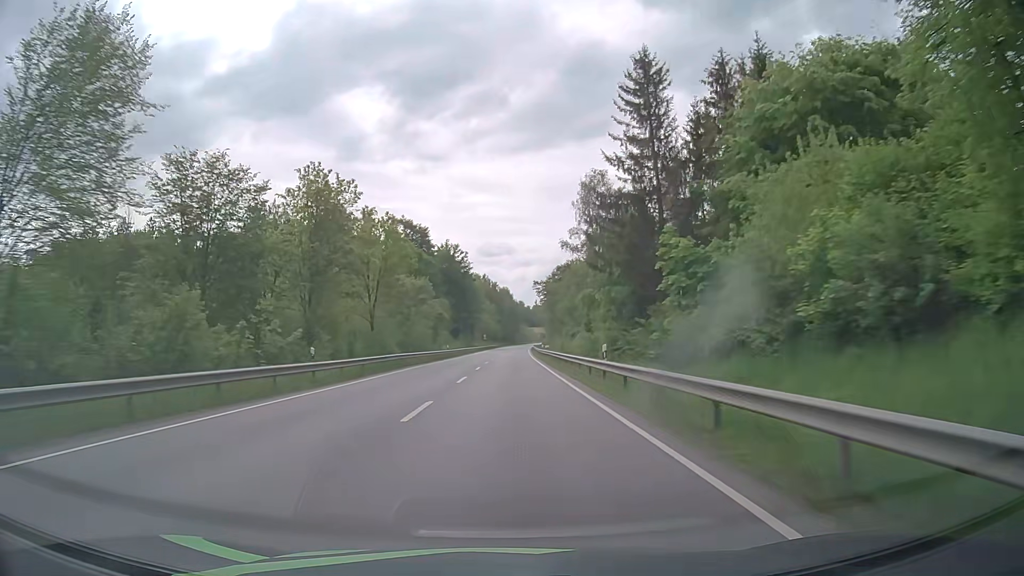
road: primary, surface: asphalt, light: Day
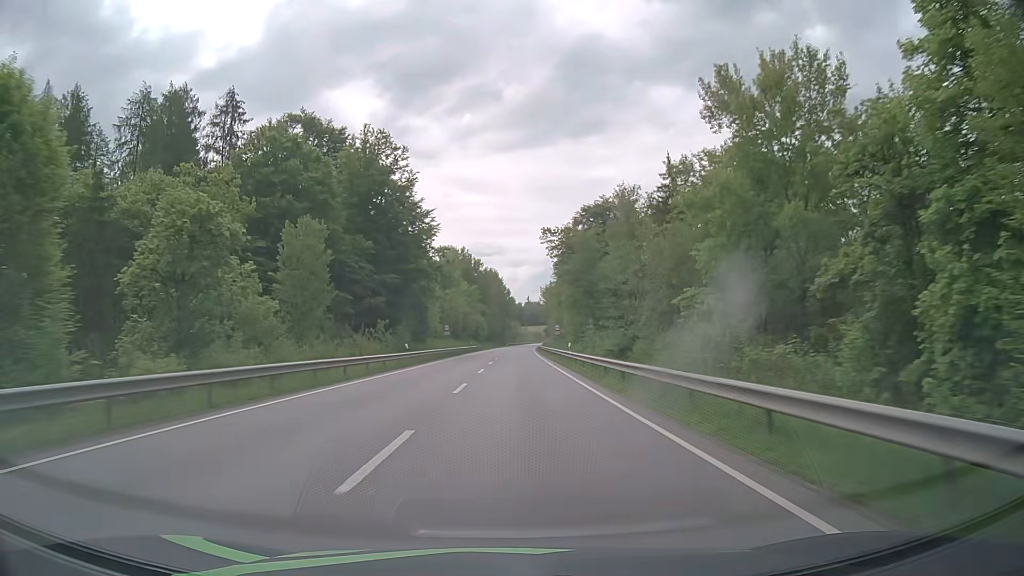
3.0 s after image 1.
(+0.6, +77.6) m; +1°
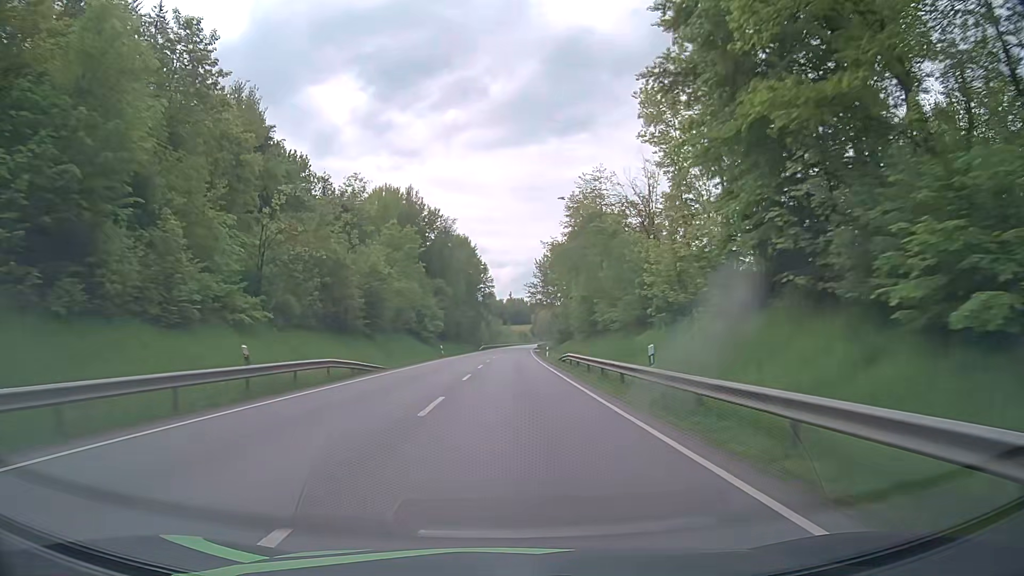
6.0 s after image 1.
(+1.4, +77.4) m; +2°
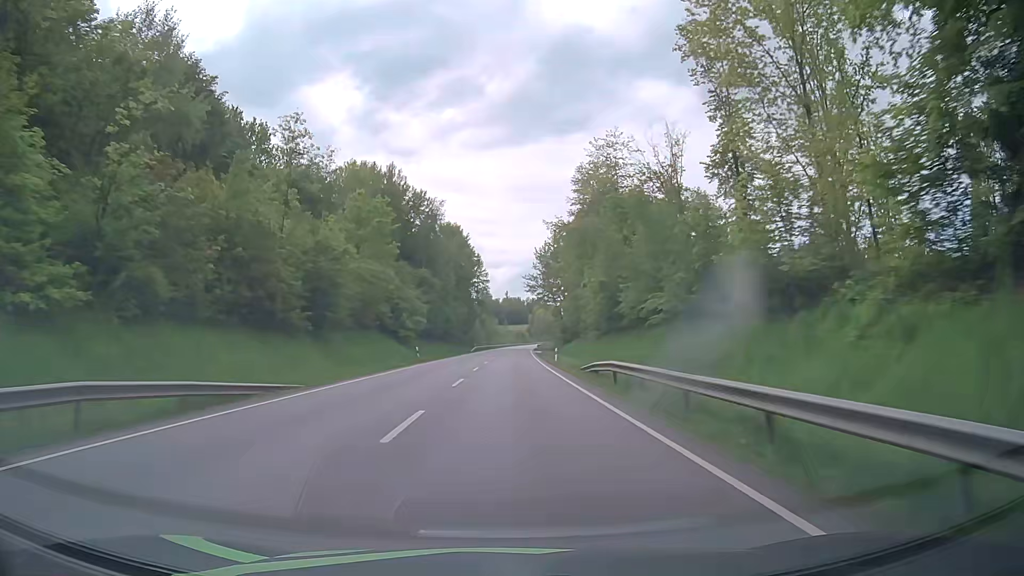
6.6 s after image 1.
(+0.1, +15.4) m; 0°
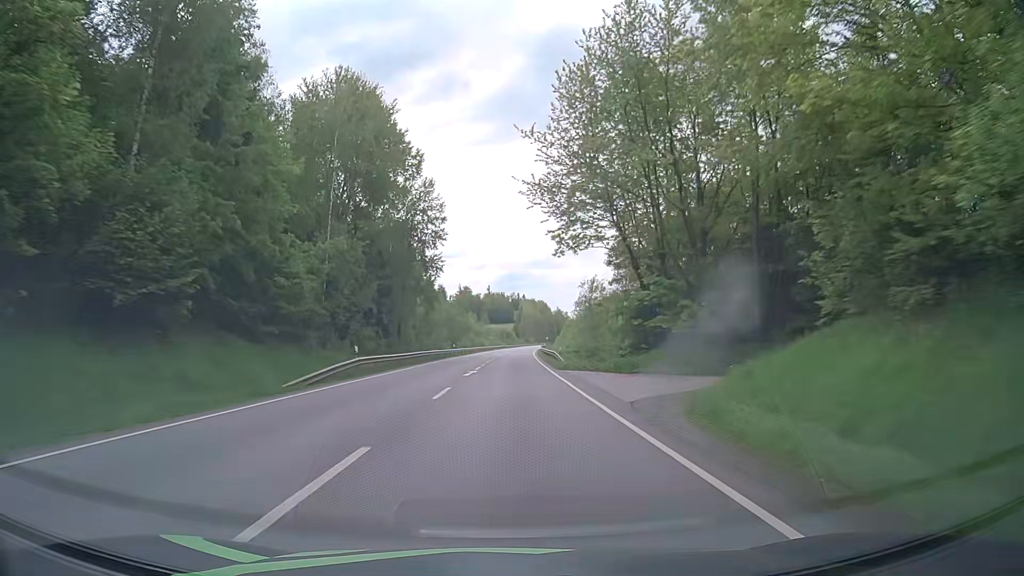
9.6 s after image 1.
(+1.2, +76.6) m; +2°
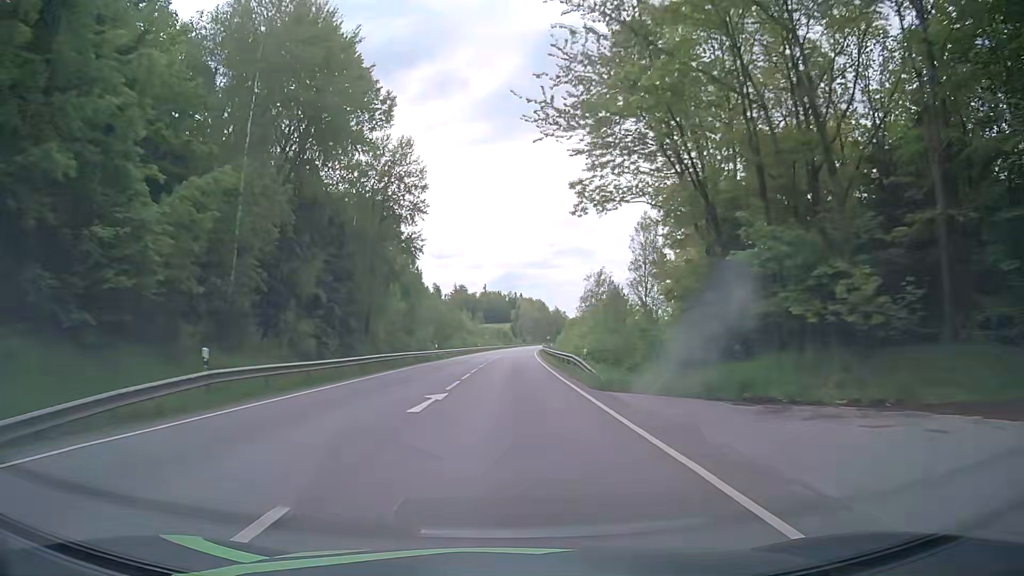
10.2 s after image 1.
(0.0, +15.4) m; 0°
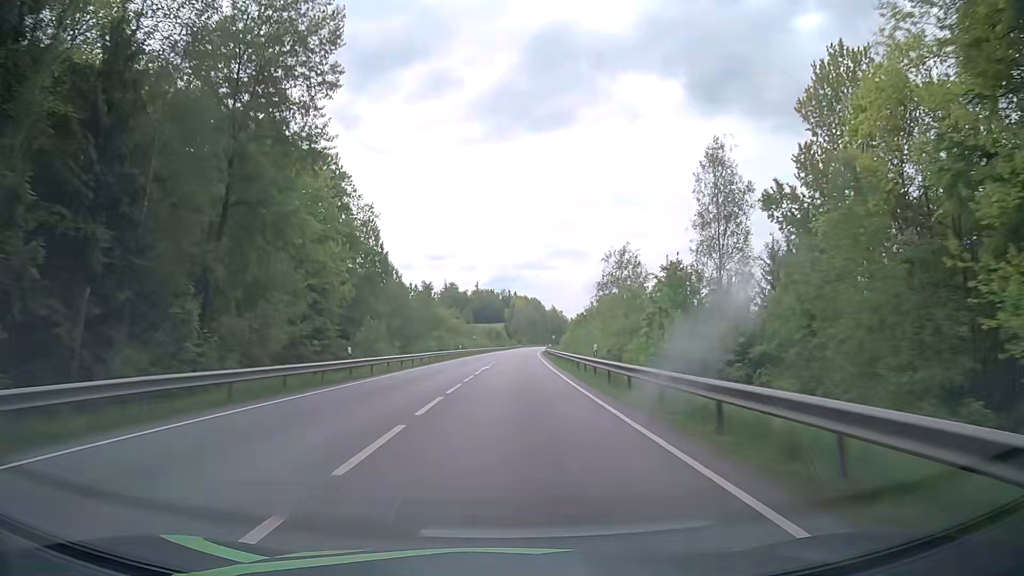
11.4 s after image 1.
(+0.2, +30.9) m; 0°
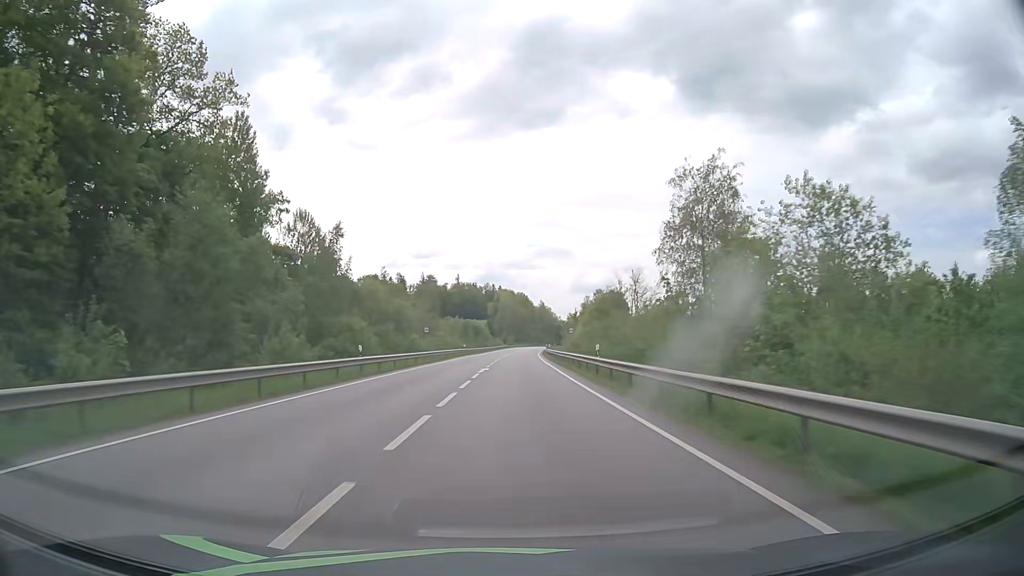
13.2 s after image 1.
(+0.7, +46.6) m; +2°
(0, +10) (0, +20) (0, +30) (0, +40) (+1, +50) (+1, +60) (+1, +70) (+2, +80) (+2, +90) (+3, +100) m
